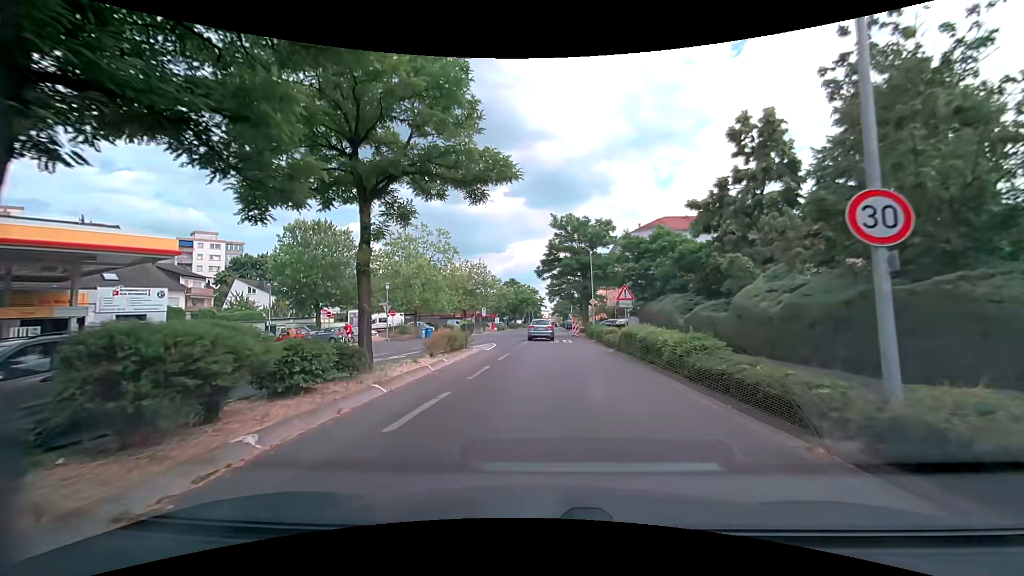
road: tertiary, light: Day
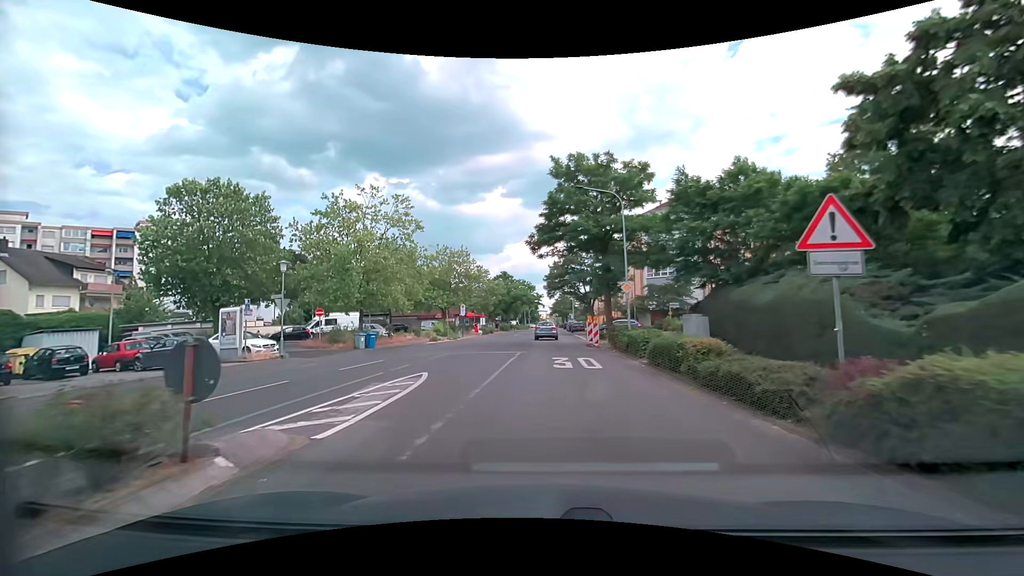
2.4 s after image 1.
(+0.1, +16.8) m; 0°
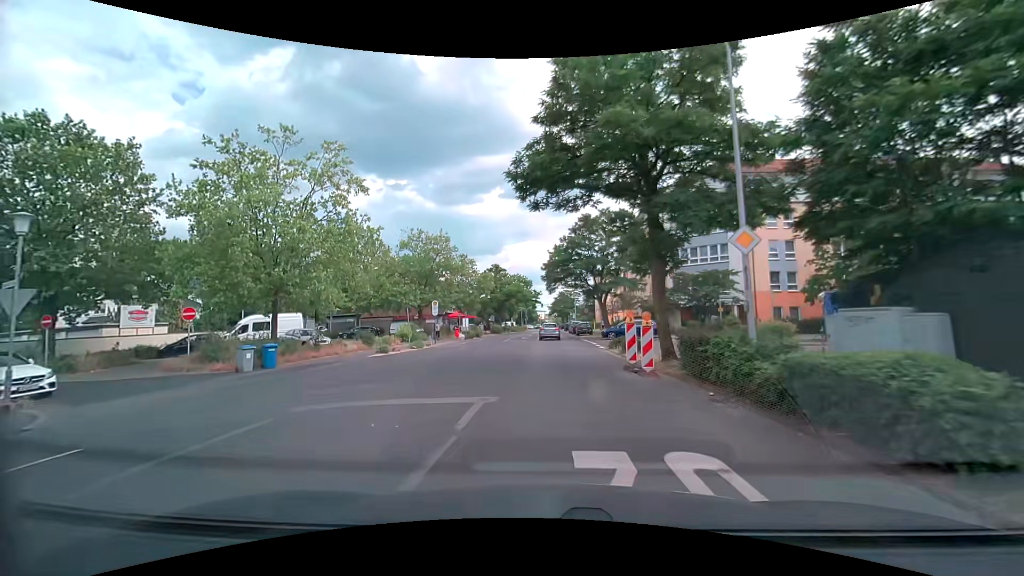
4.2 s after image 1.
(0.0, +13.1) m; +1°
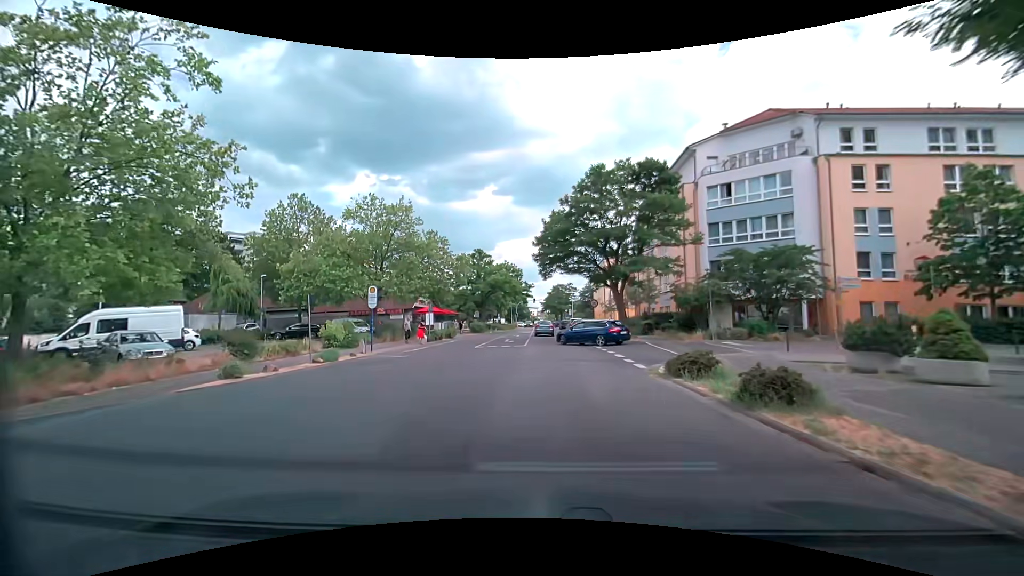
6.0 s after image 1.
(-0.1, +13.5) m; +1°
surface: asphalt
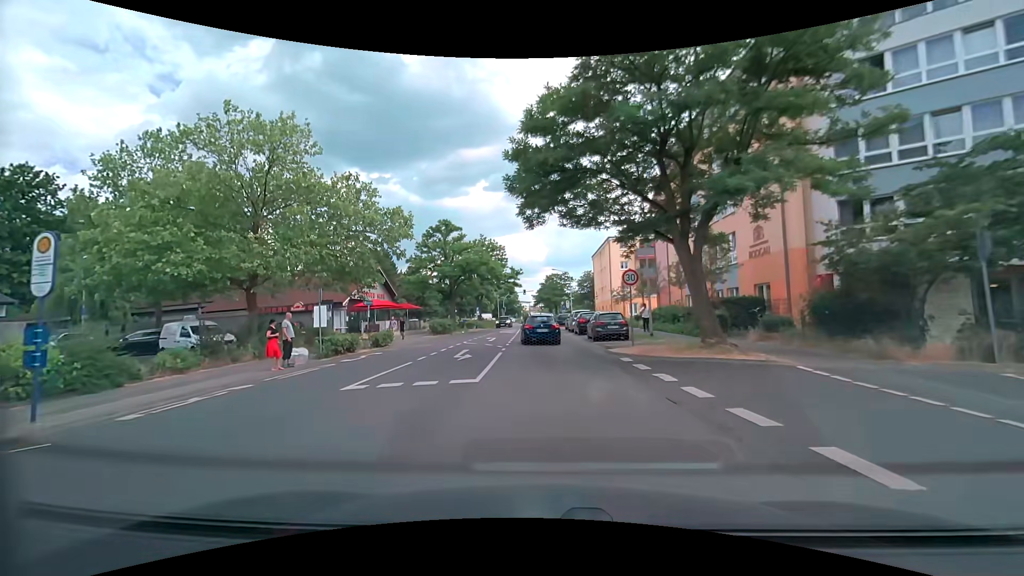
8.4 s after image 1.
(+0.1, +17.5) m; +1°
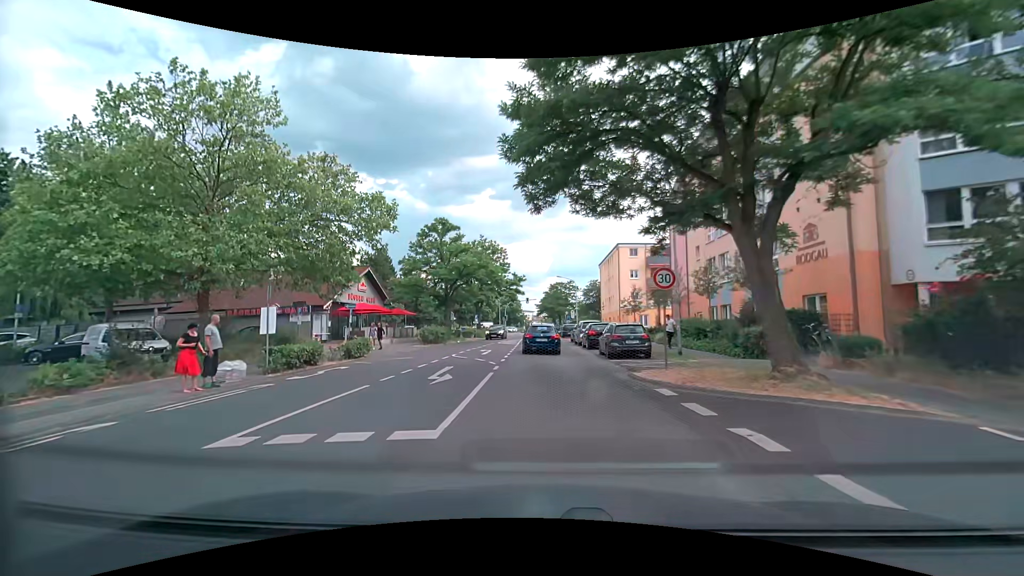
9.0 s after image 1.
(-0.1, +4.2) m; -1°
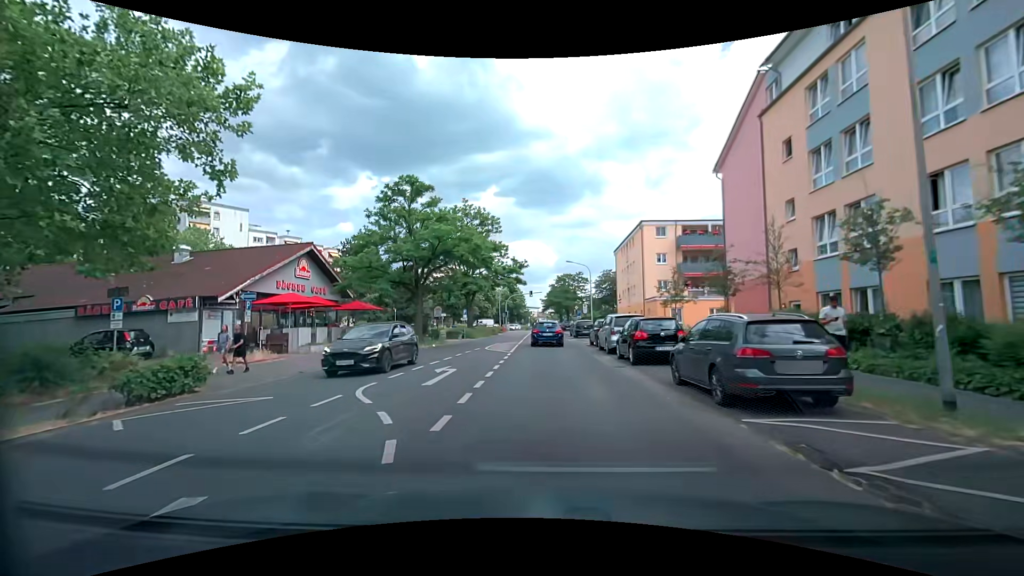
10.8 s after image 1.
(0.0, +12.3) m; 0°
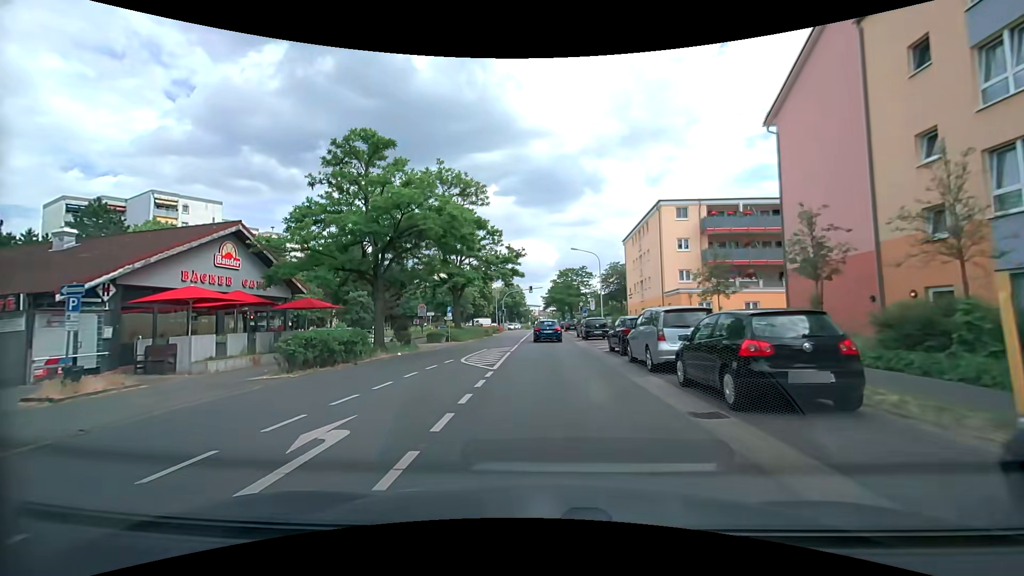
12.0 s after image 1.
(0.0, +8.1) m; 0°
(0, +10) (0, +20) (0, +30) (0, +40) (0, +50) (0, +60) (0, +70) (0, +80) (0, +90) (0, +100) m
